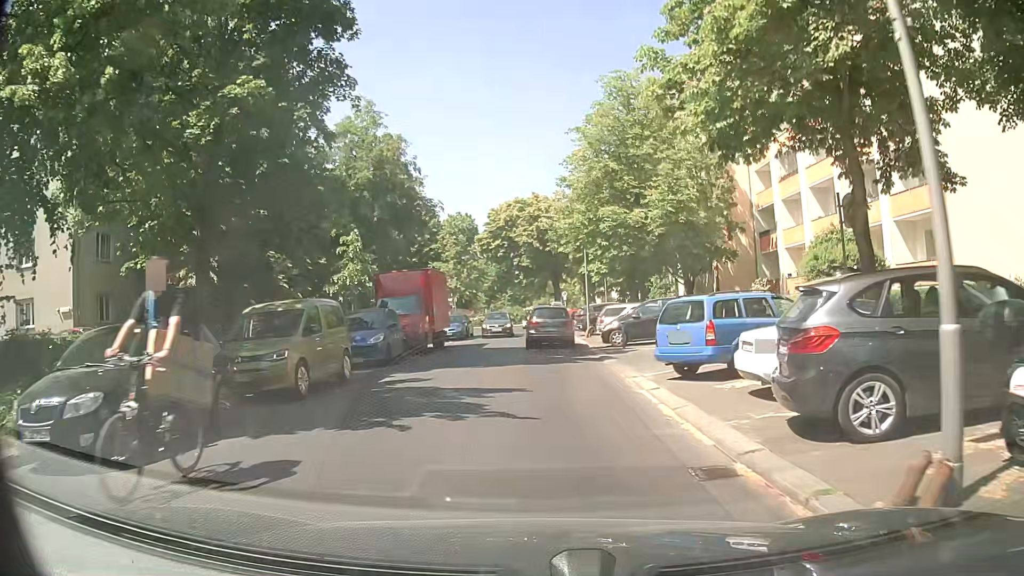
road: residential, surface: asphalt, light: Day
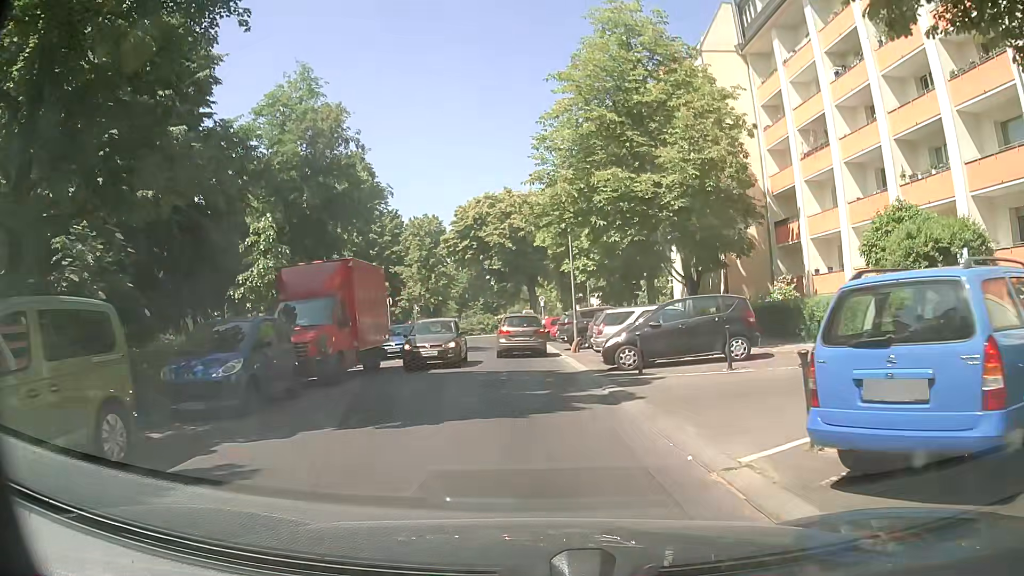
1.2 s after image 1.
(+0.3, +7.9) m; +3°
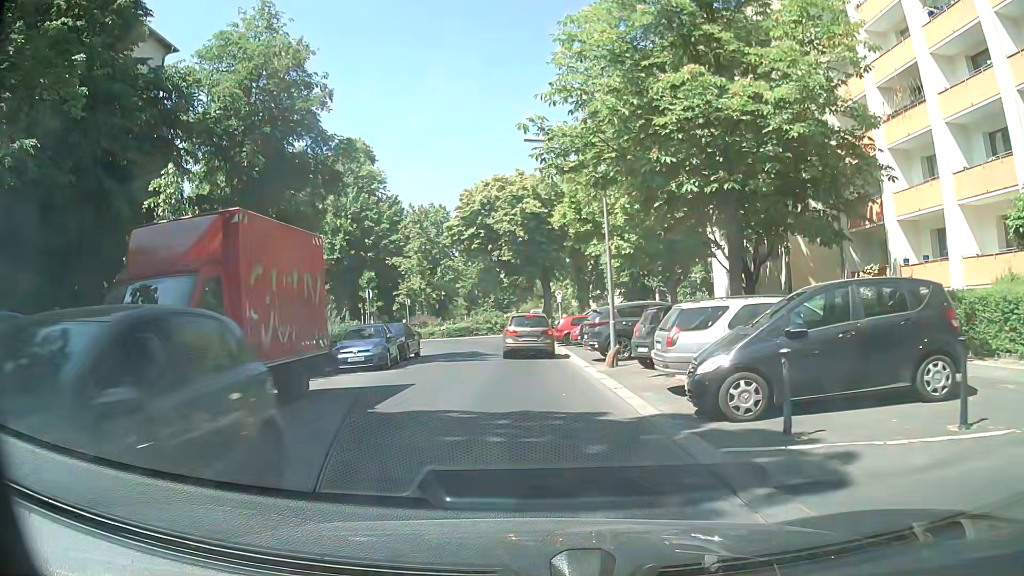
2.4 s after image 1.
(0.0, +7.9) m; 0°
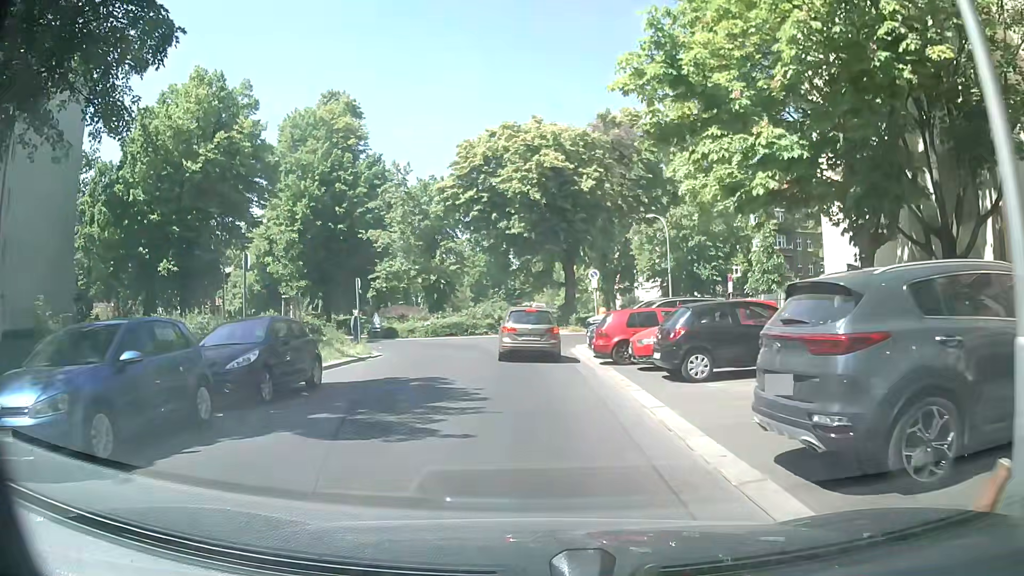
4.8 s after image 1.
(-0.3, +14.9) m; -2°
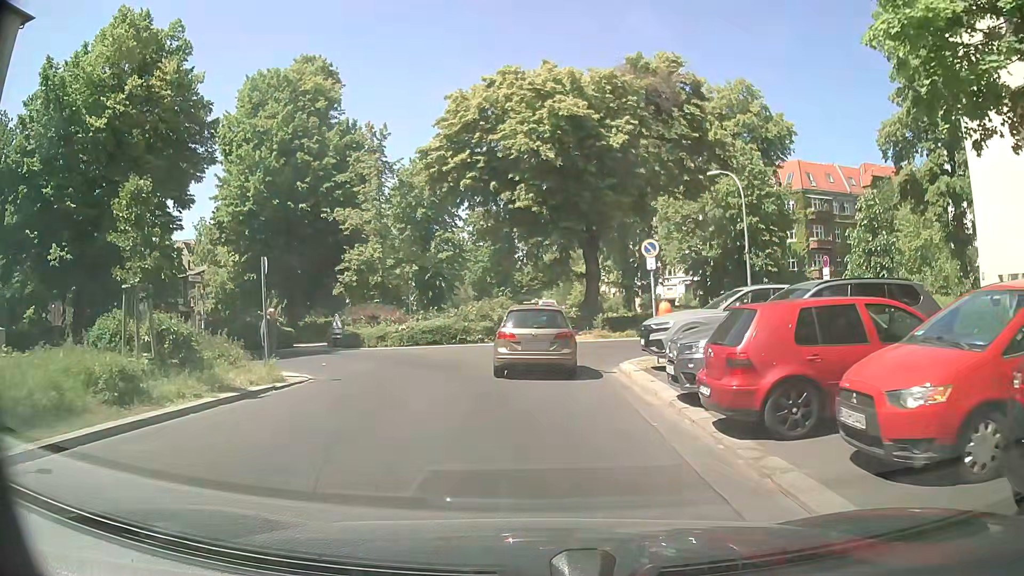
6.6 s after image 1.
(0.0, +10.5) m; -1°
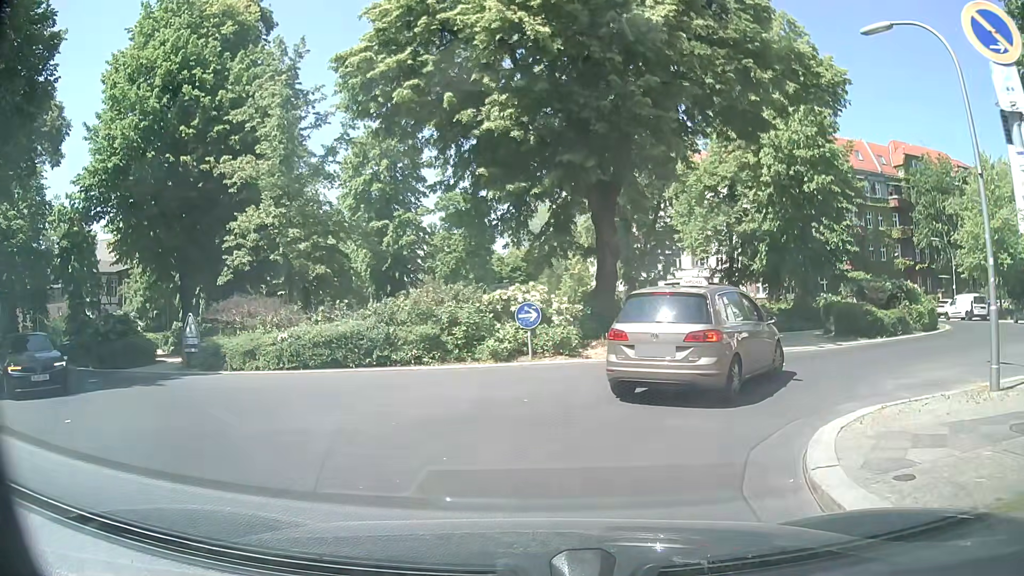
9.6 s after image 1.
(+0.2, +12.8) m; 0°
